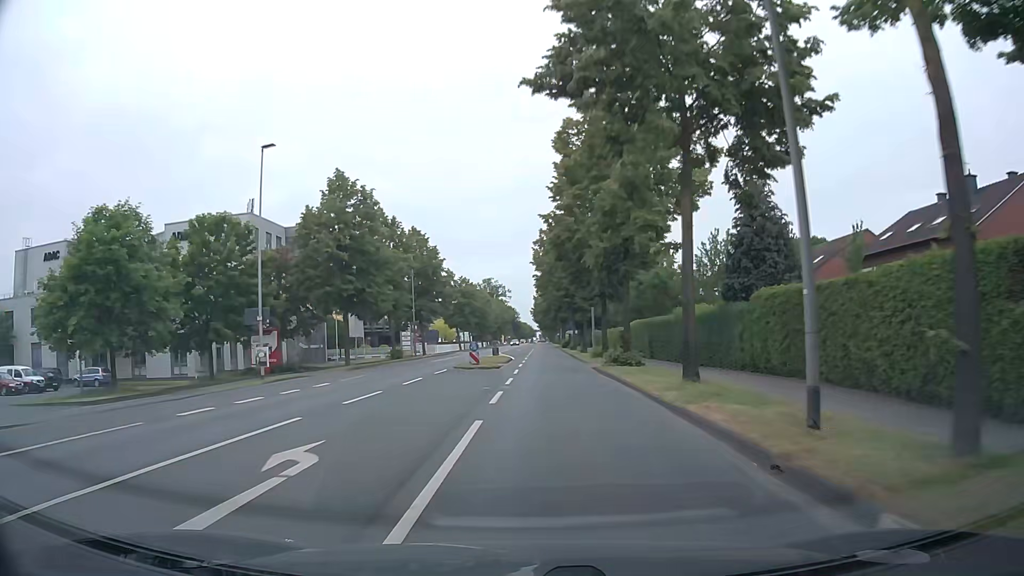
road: secondary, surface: asphalt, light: Day
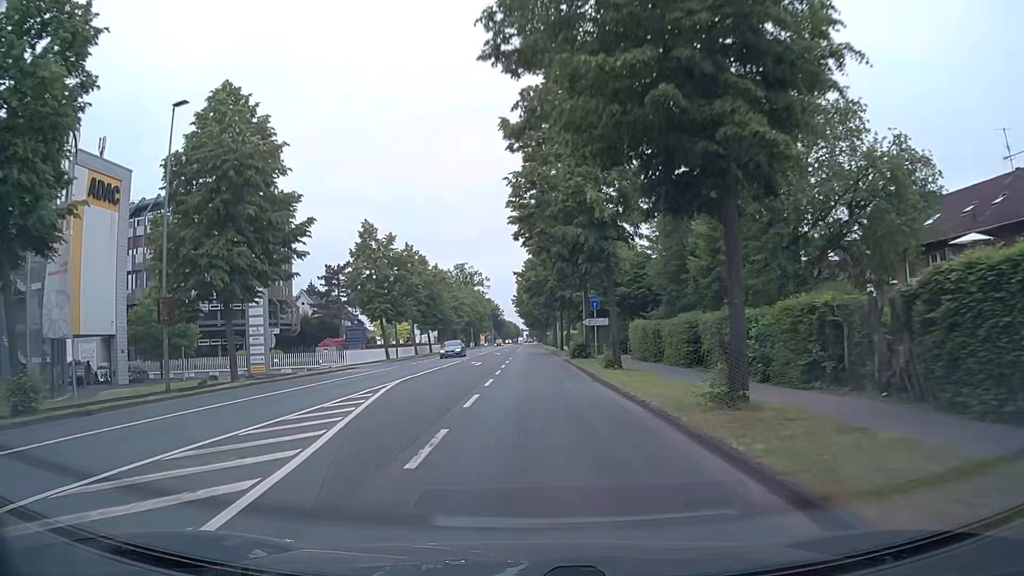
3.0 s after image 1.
(+1.2, +43.8) m; +1°
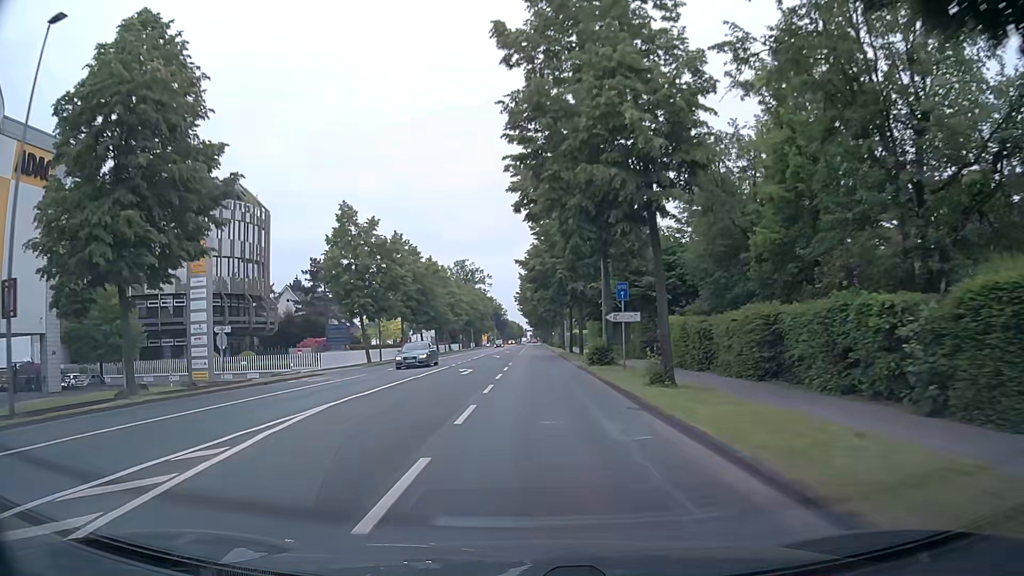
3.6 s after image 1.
(0.0, +8.6) m; -1°
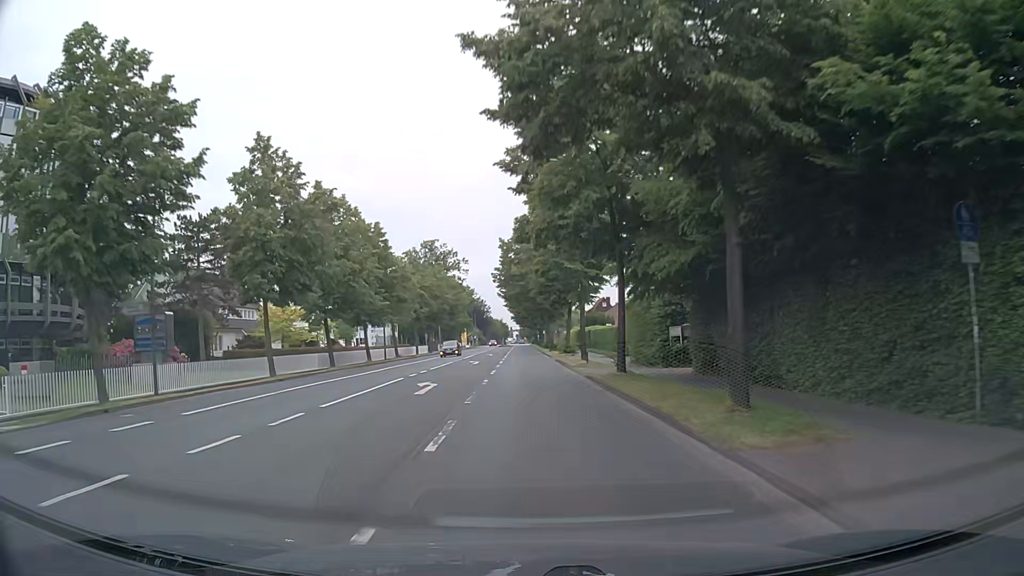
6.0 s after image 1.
(+0.2, +33.7) m; +2°
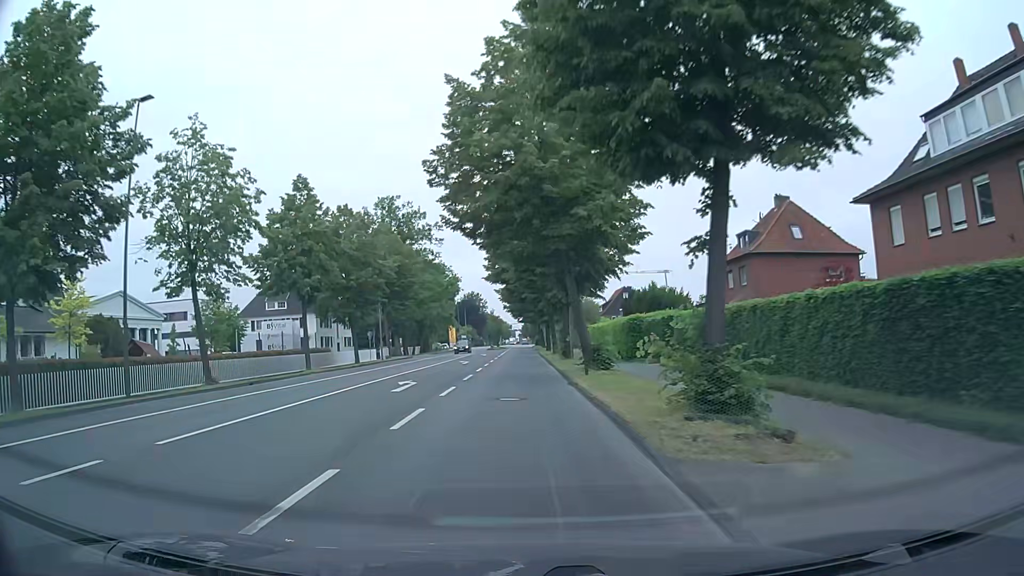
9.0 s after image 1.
(+0.4, +41.0) m; 0°
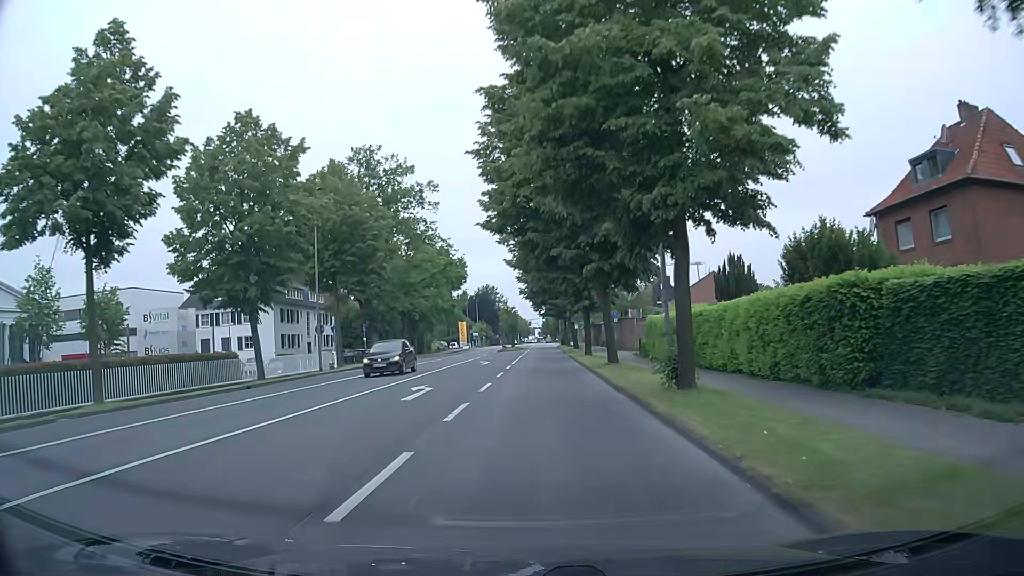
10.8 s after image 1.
(-0.8, +23.8) m; -2°
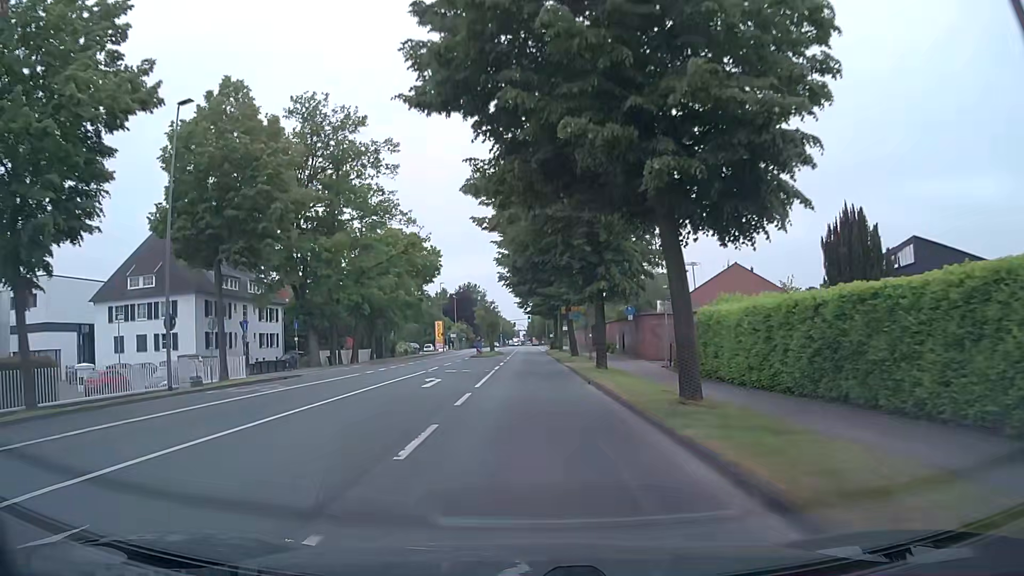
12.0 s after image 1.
(+0.2, +15.5) m; +2°
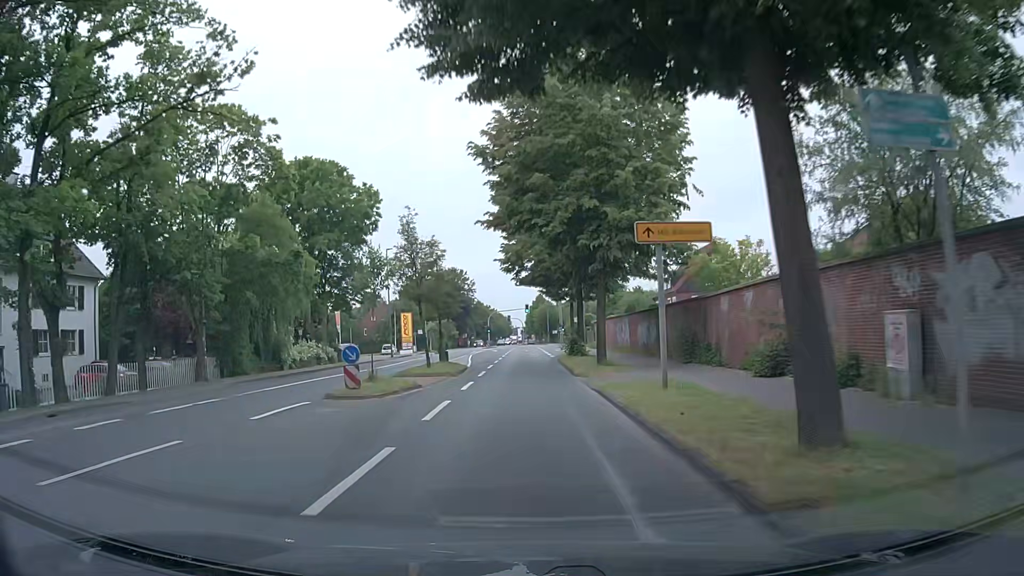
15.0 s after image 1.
(0.0, +37.4) m; 0°
(0, +10) (0, +20) (0, +30) (0, +40) (0, +50) (+1, +60) (+2, +70) (+2, +80) (+2, +90) (+2, +100) m
